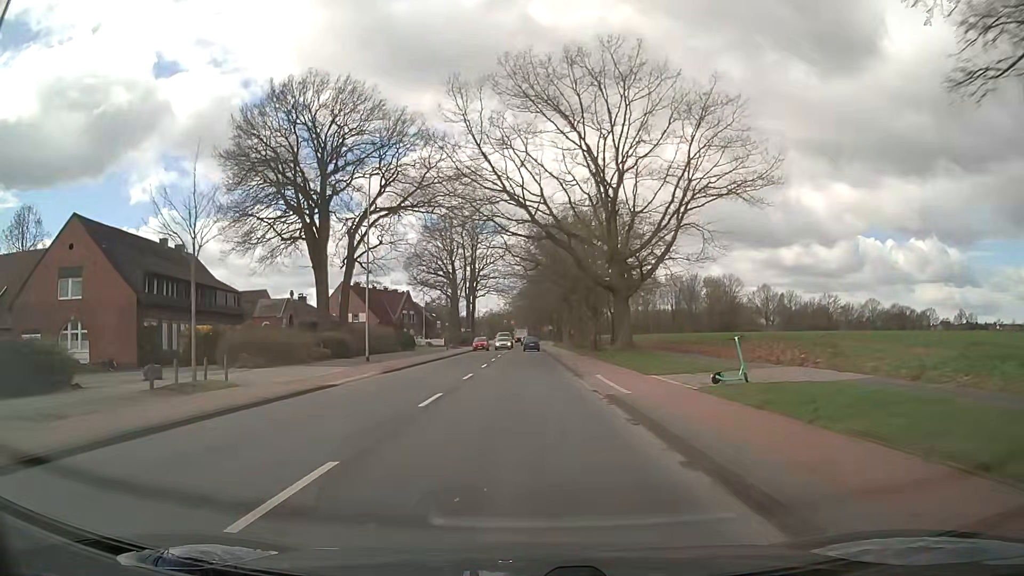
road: secondary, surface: asphalt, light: Day
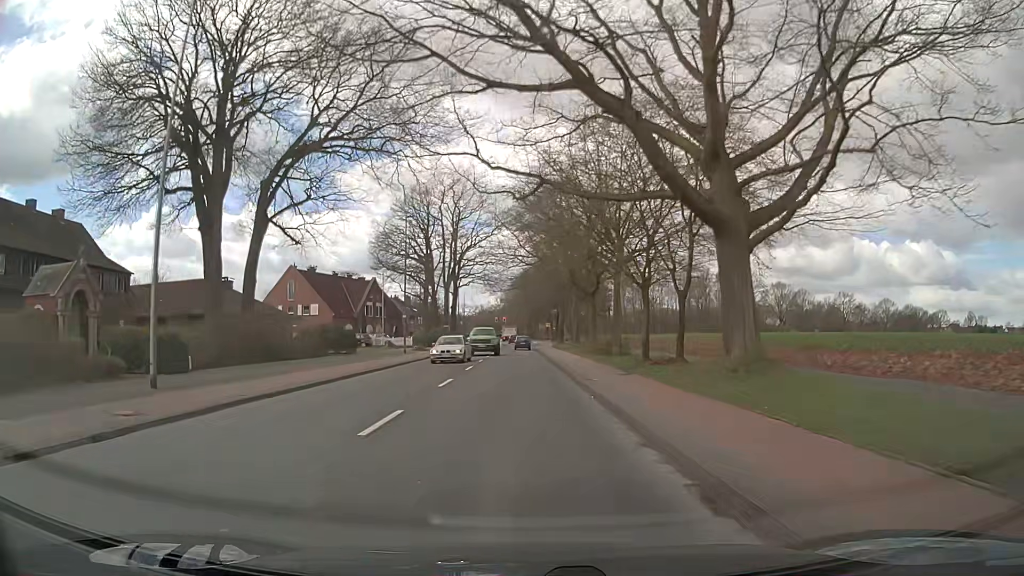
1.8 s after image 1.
(+0.2, +22.0) m; +1°
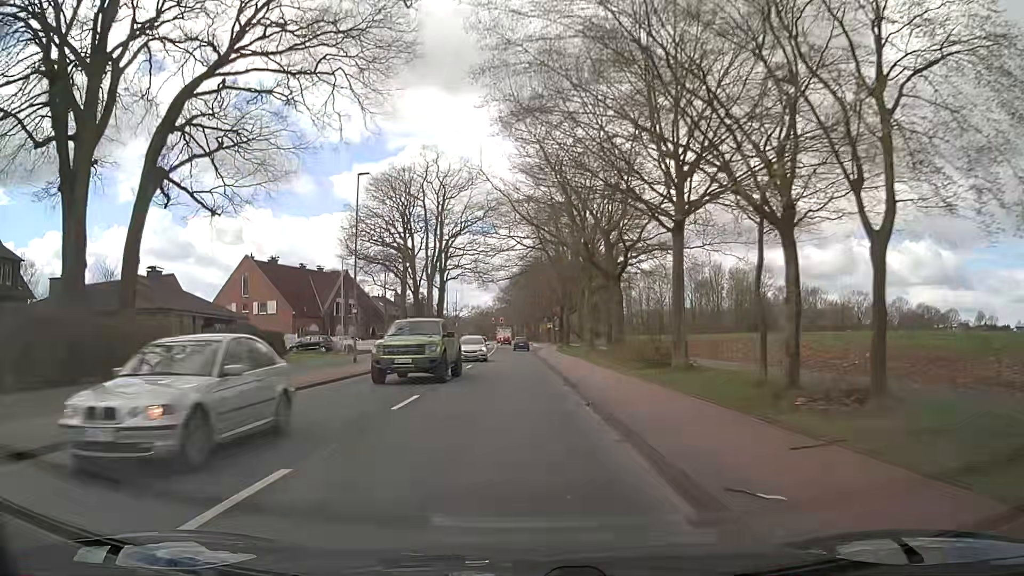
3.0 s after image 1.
(+0.1, +14.5) m; 0°
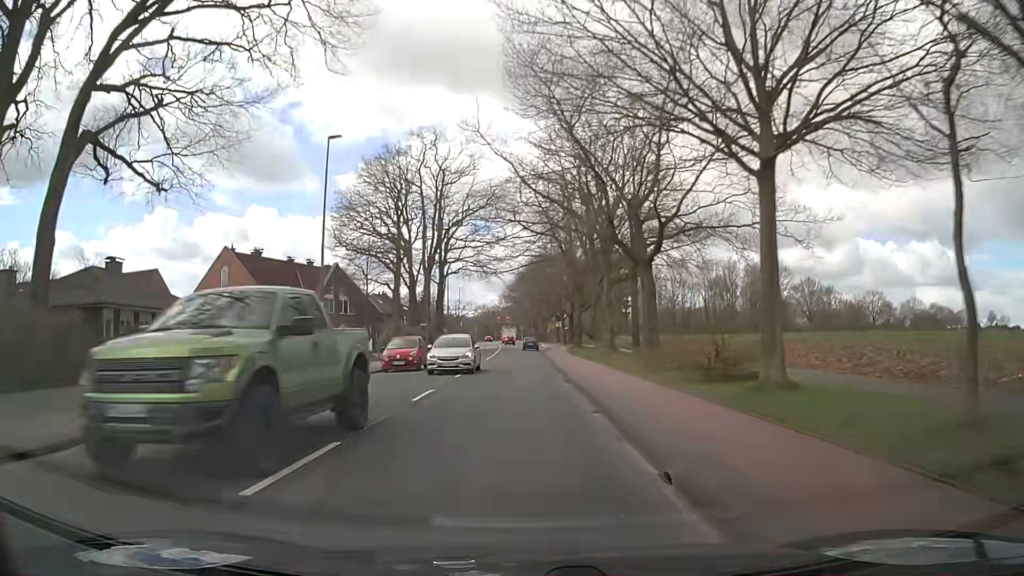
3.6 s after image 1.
(-0.1, +7.2) m; 0°
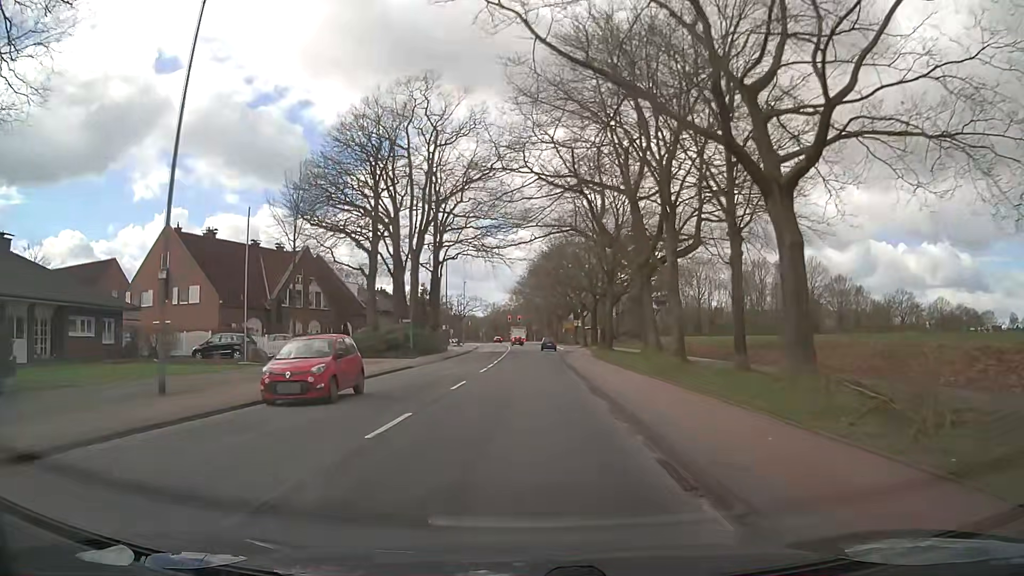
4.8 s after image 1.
(-0.2, +14.5) m; -1°
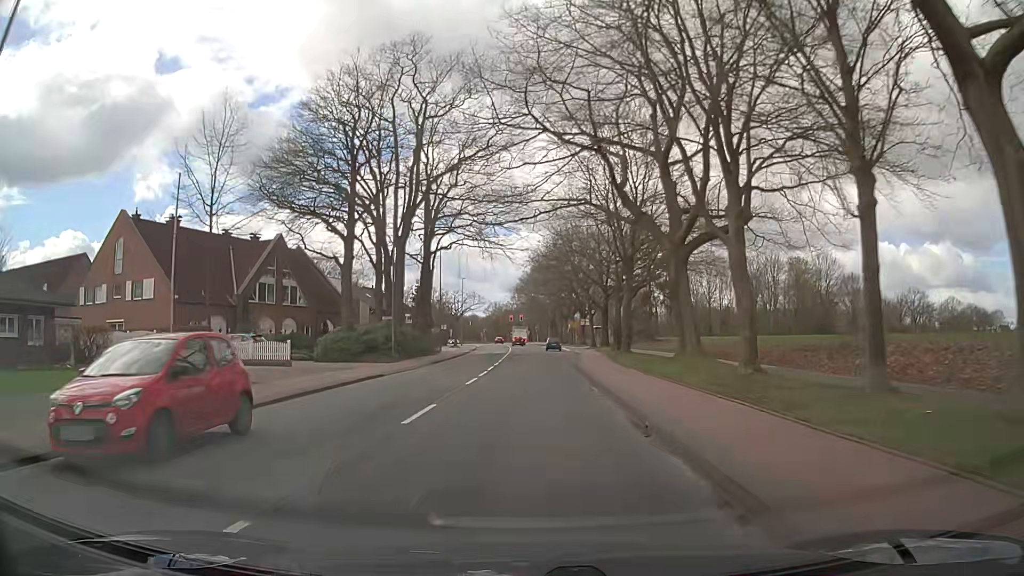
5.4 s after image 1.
(0.0, +7.4) m; -1°
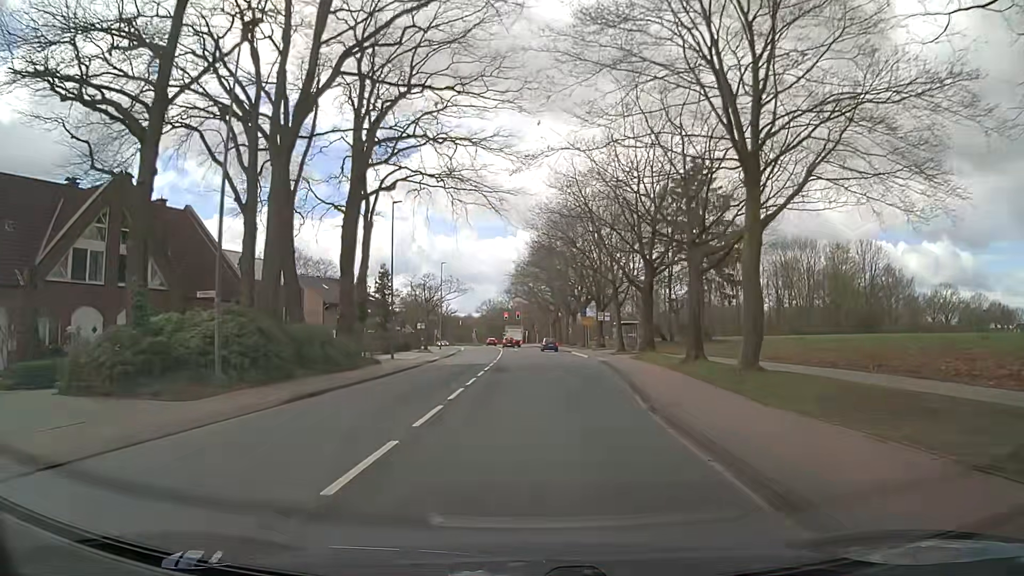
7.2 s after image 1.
(+0.2, +23.3) m; +1°
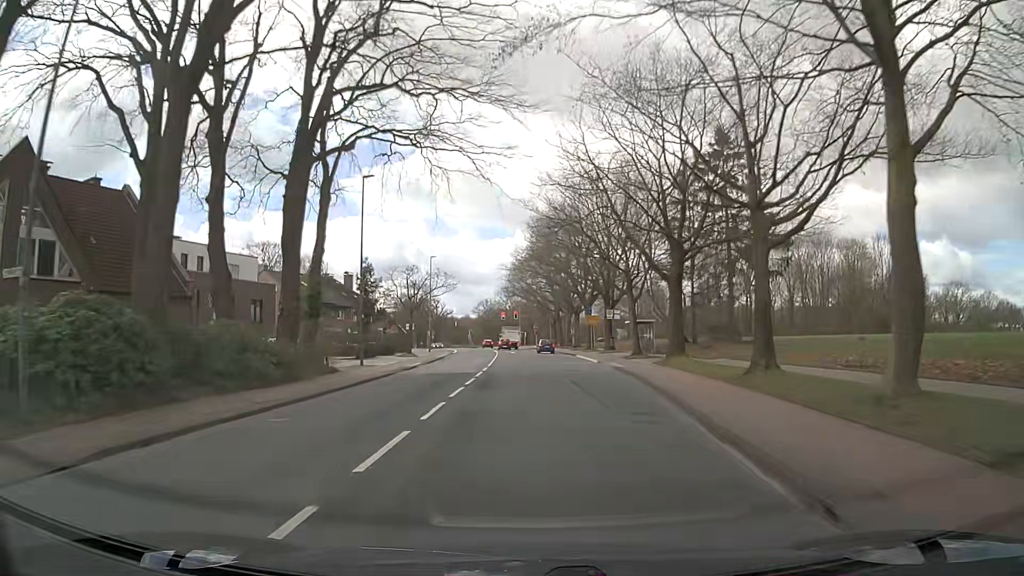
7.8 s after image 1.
(0.0, +7.9) m; 0°
(0, +10) (0, +20) (0, +30) (0, +40) (-1, +50) (-2, +60) (-2, +70) (-3, +80) (-3, +90) (-4, +100) m
